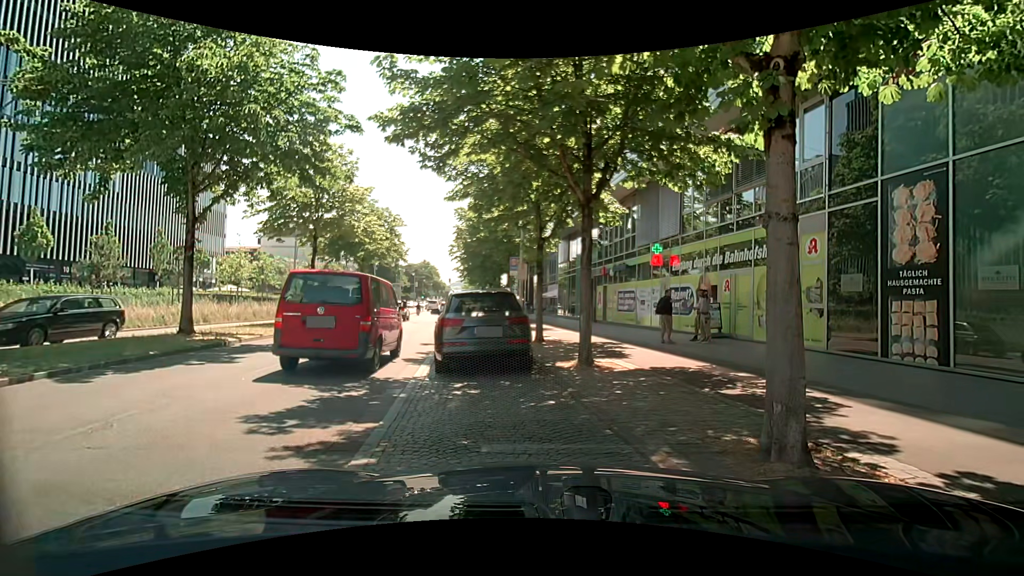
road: primary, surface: asphalt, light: Day
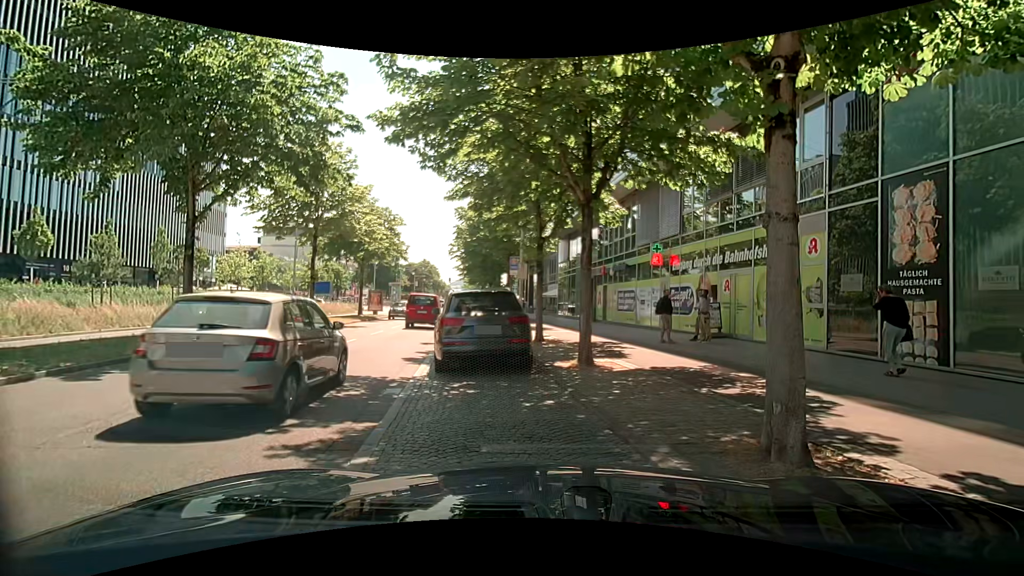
(0.0, 0.0) m; 0°
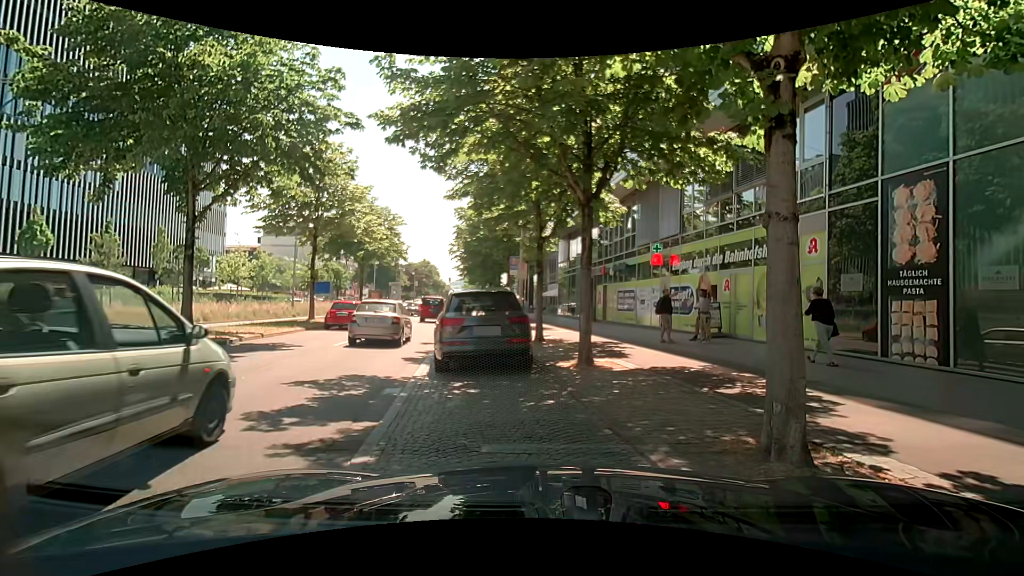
(0.0, 0.0) m; 0°
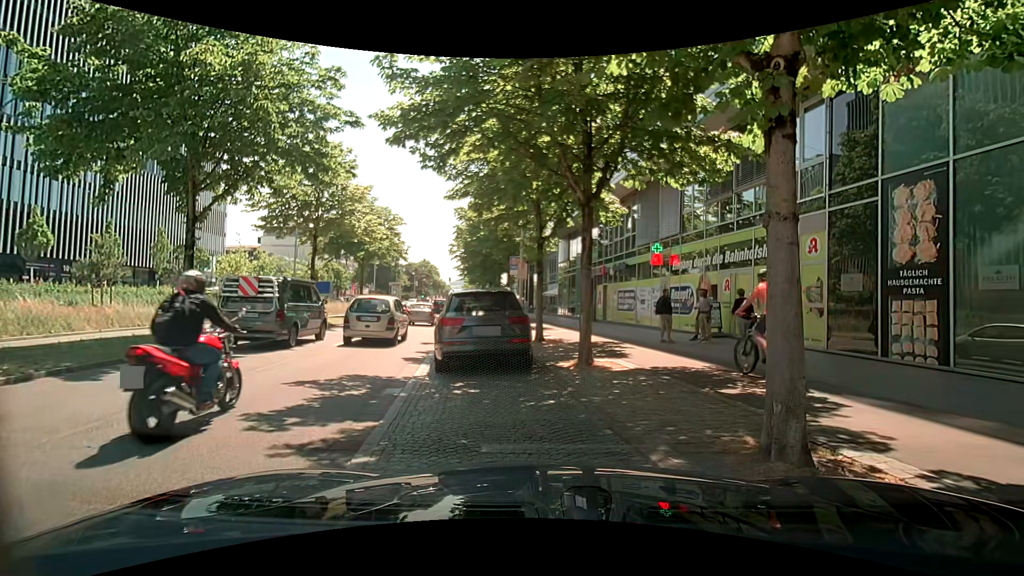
(0.0, 0.0) m; 0°
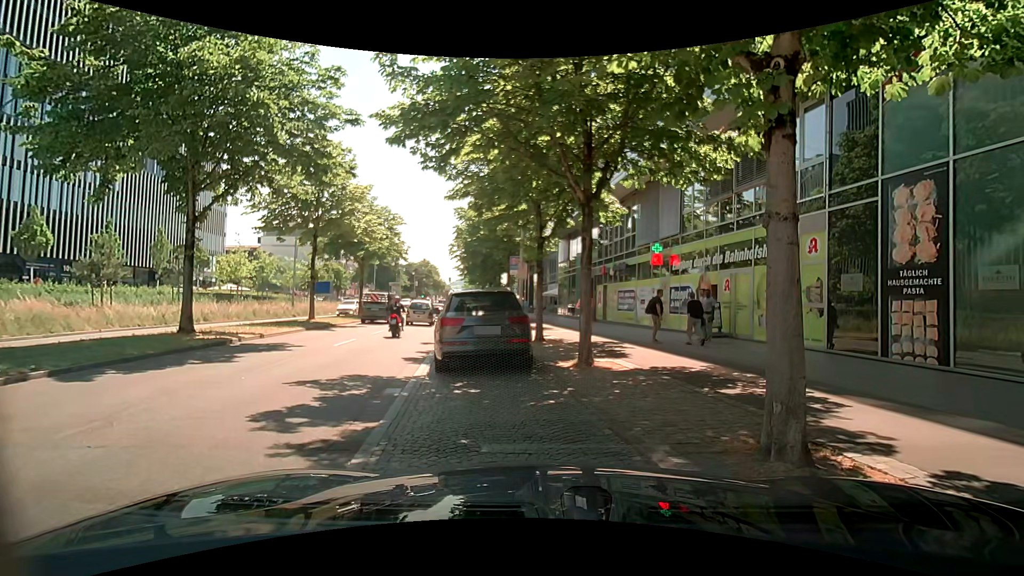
(0.0, 0.0) m; 0°
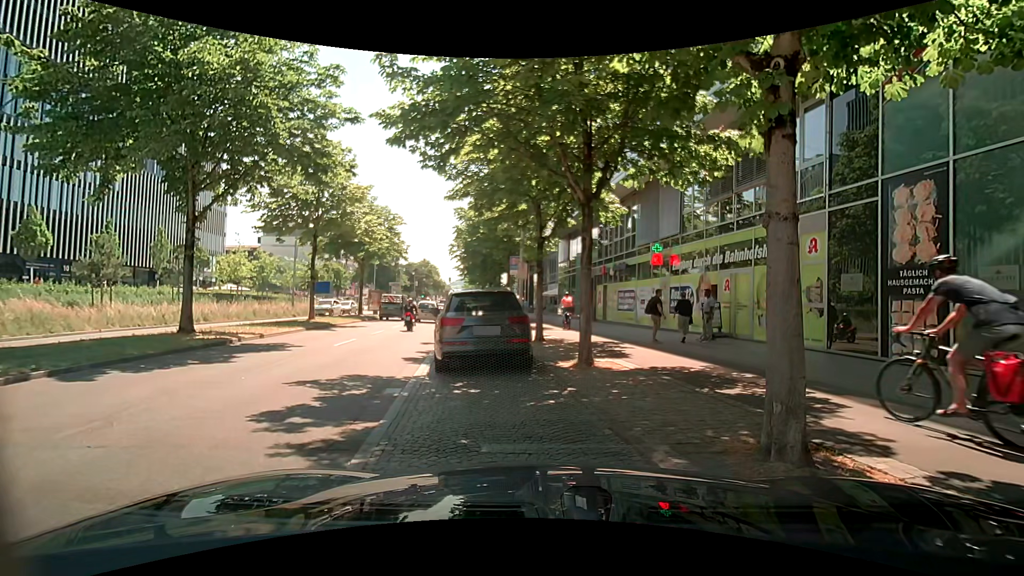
(0.0, 0.0) m; 0°
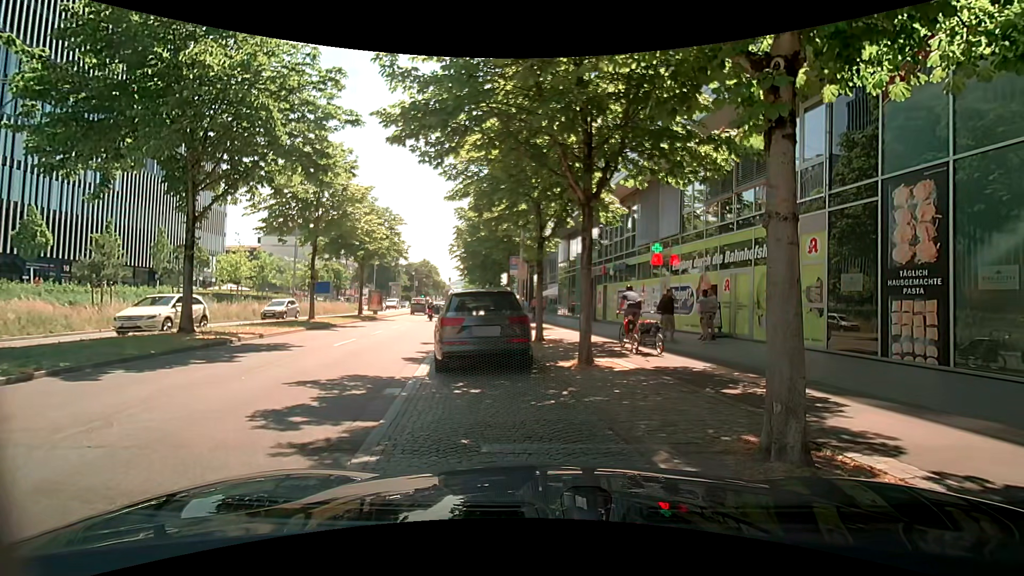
(0.0, 0.0) m; 0°
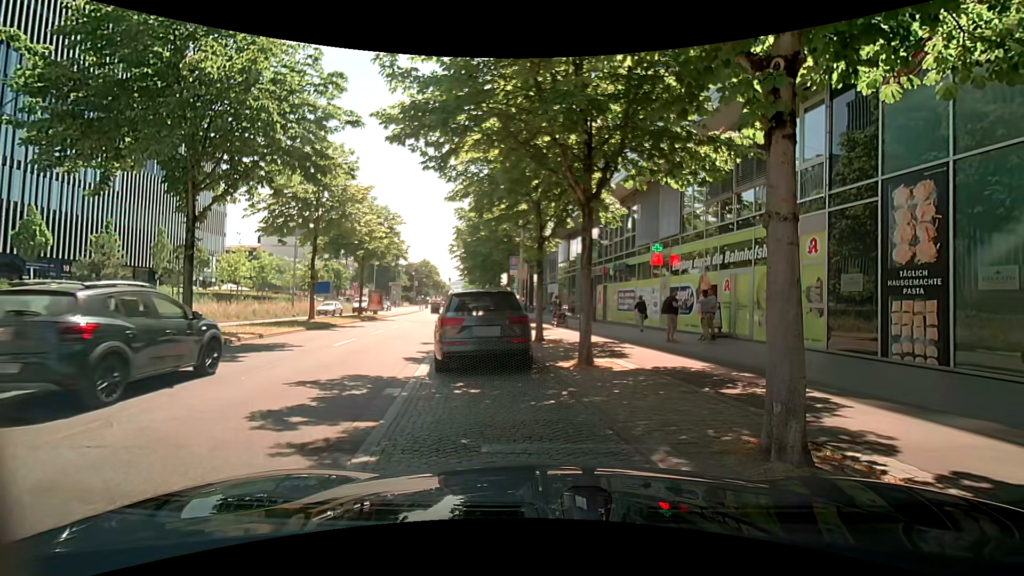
(0.0, 0.0) m; 0°
